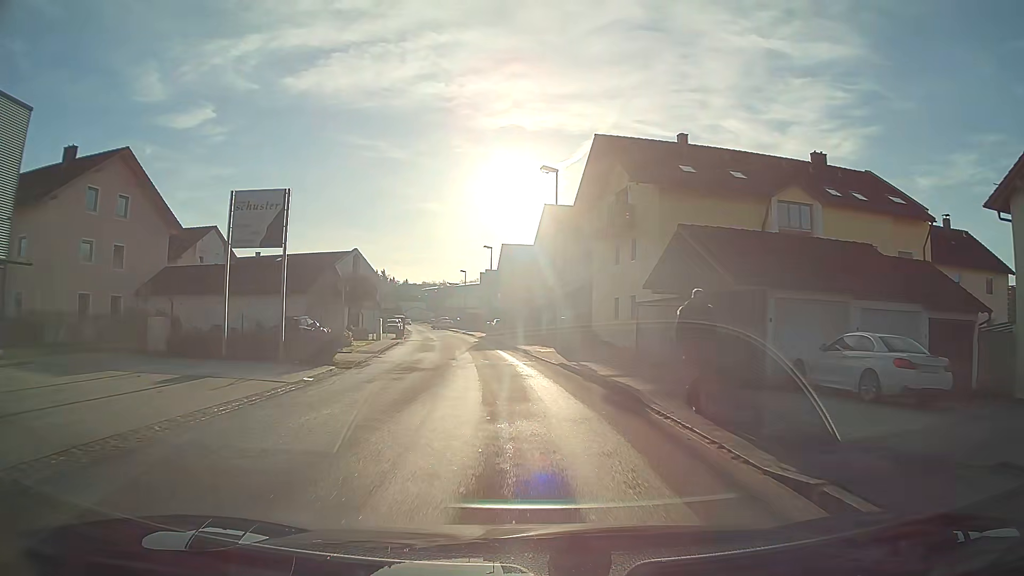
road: unclassified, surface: asphalt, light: Day
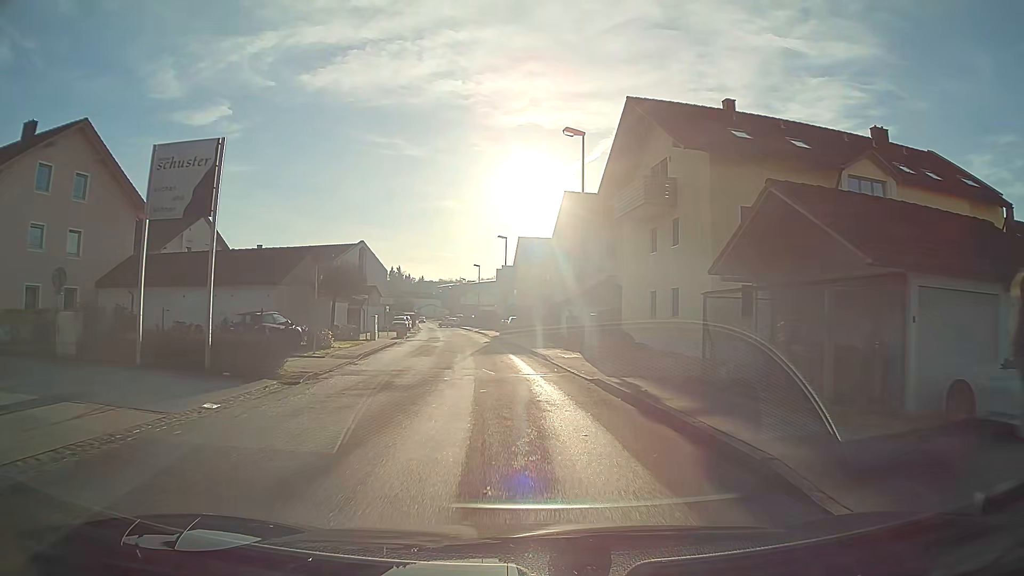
(0.0, +5.9) m; 0°
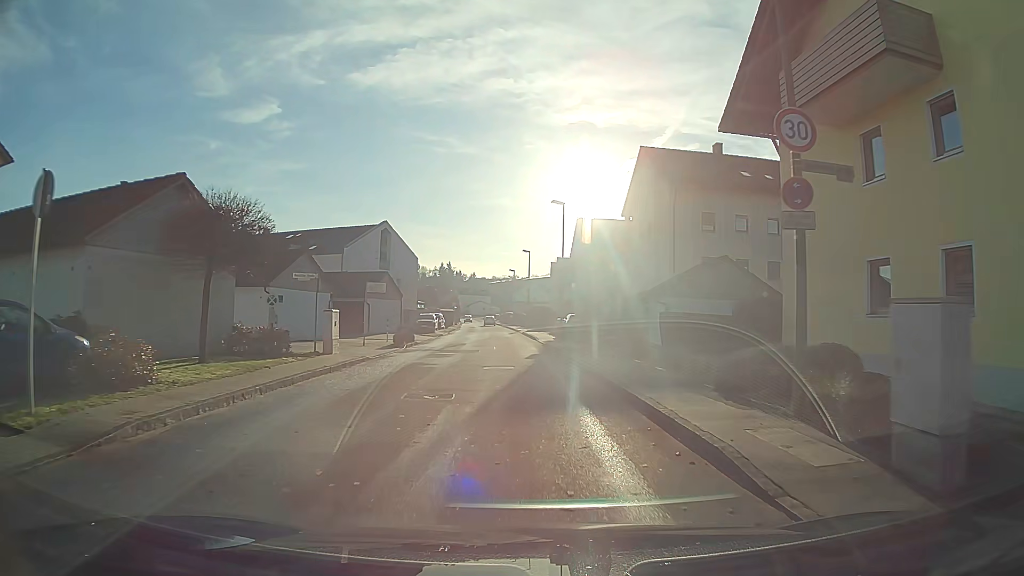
(-0.7, +16.2) m; -4°
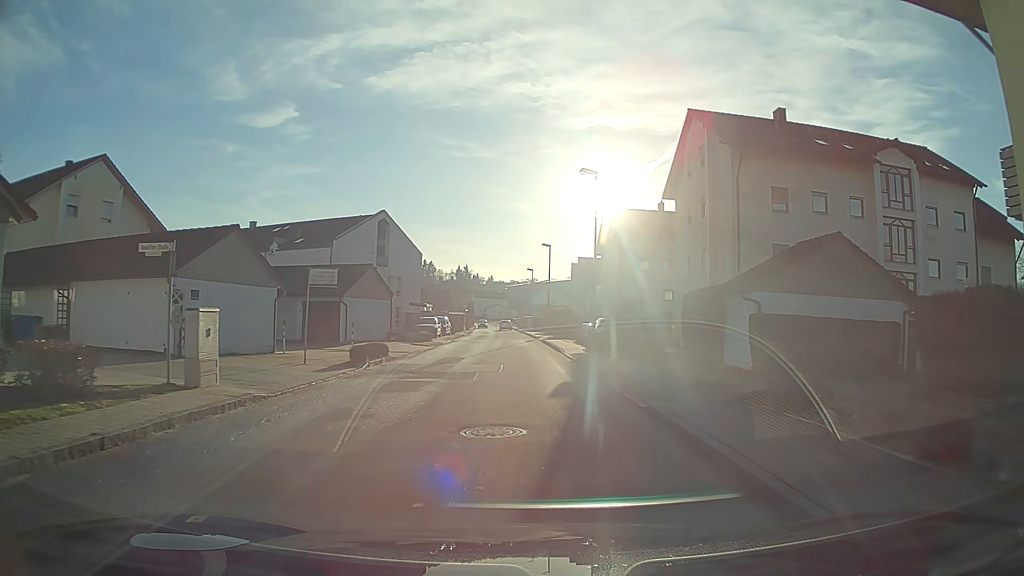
(-0.1, +9.6) m; -2°
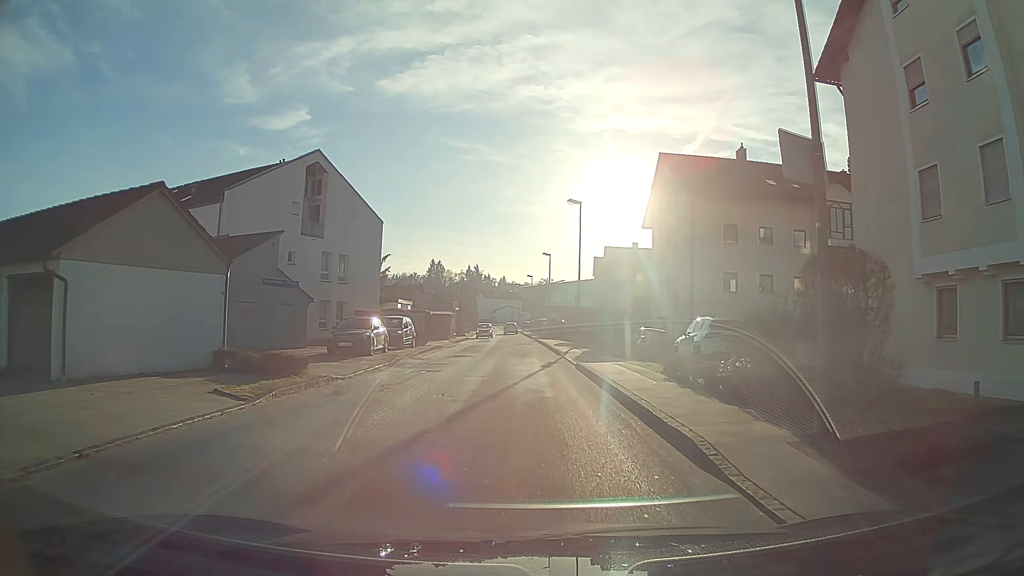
(-0.2, +23.5) m; -1°
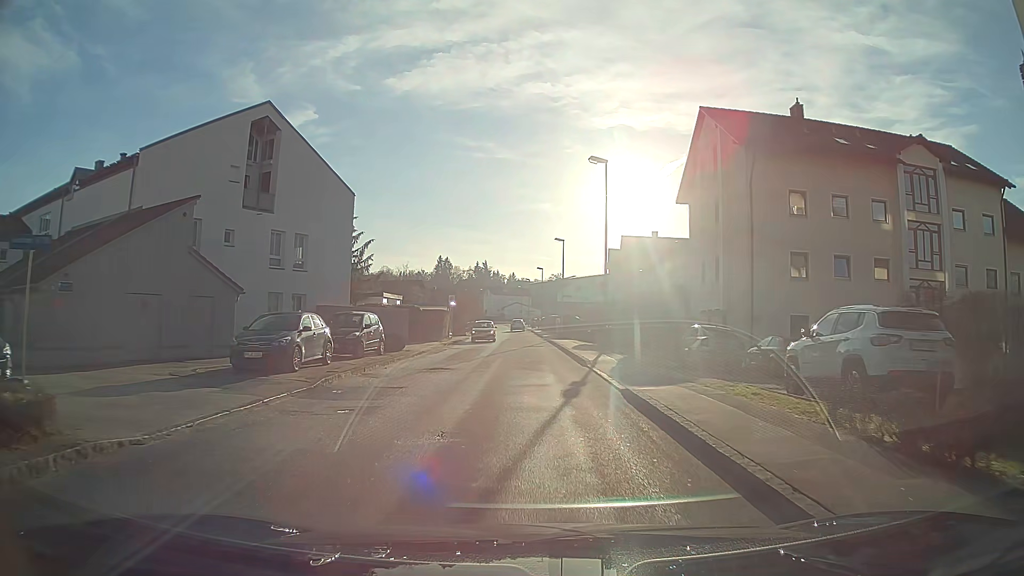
(-0.1, +9.3) m; -1°
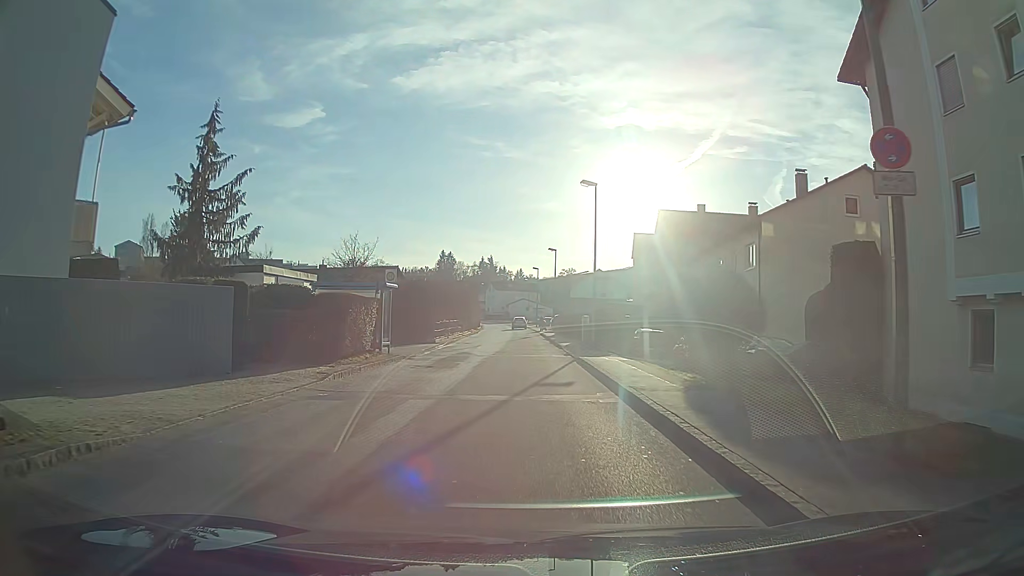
(-0.2, +22.9) m; -1°
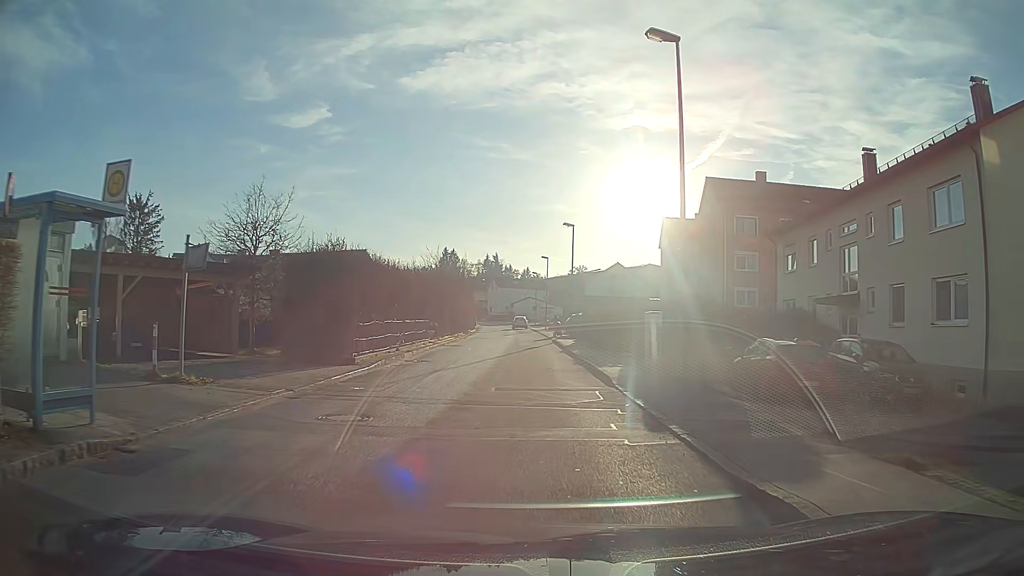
(-0.1, +18.1) m; 0°
(0, +10) (0, +20) (0, +30) (-1, +40) (-1, +50) (-1, +60) (-1, +70) (-2, +80) (-3, +90) (-4, +100) m
